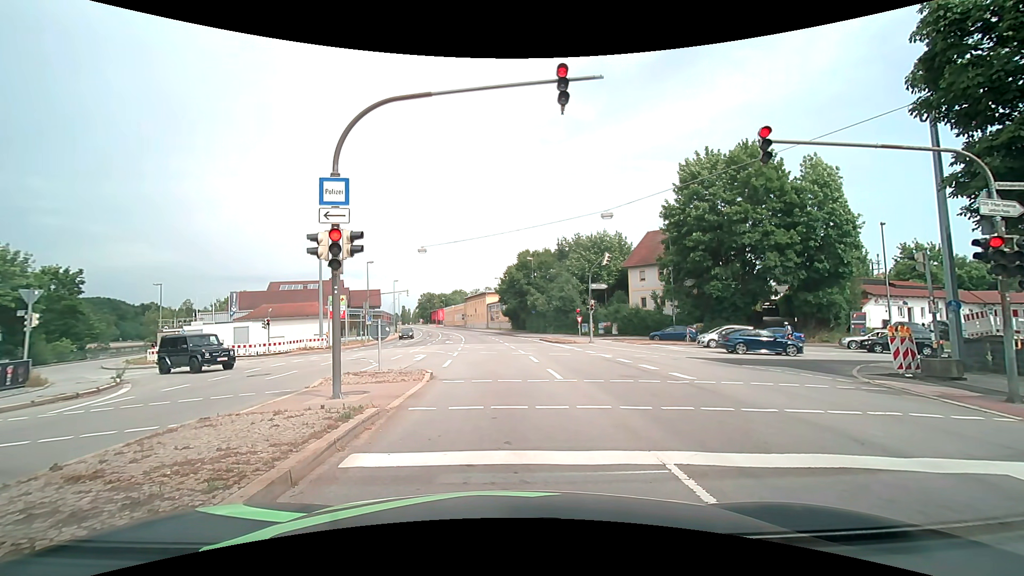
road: primary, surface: asphalt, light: Day
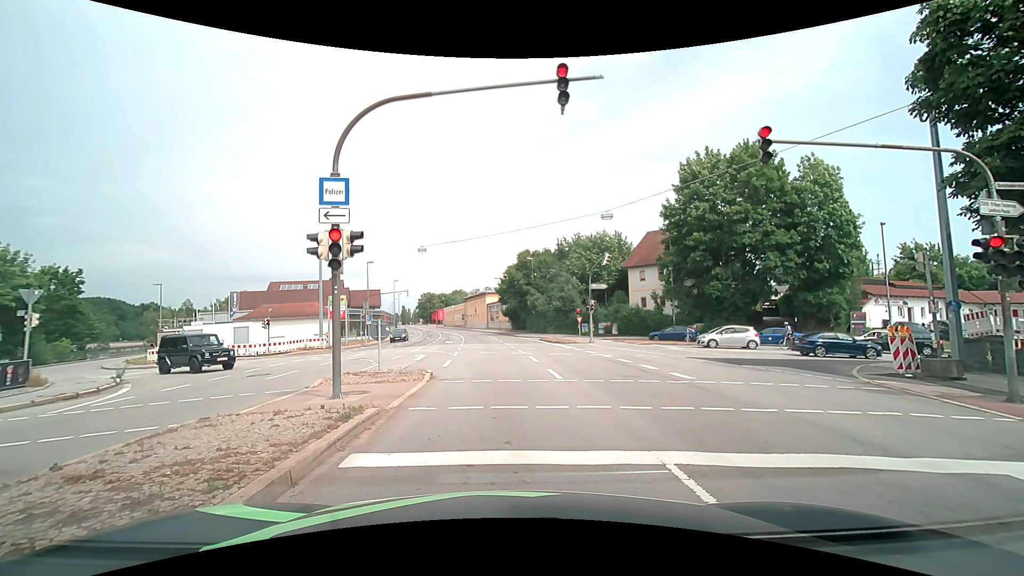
(0.0, 0.0) m; 0°
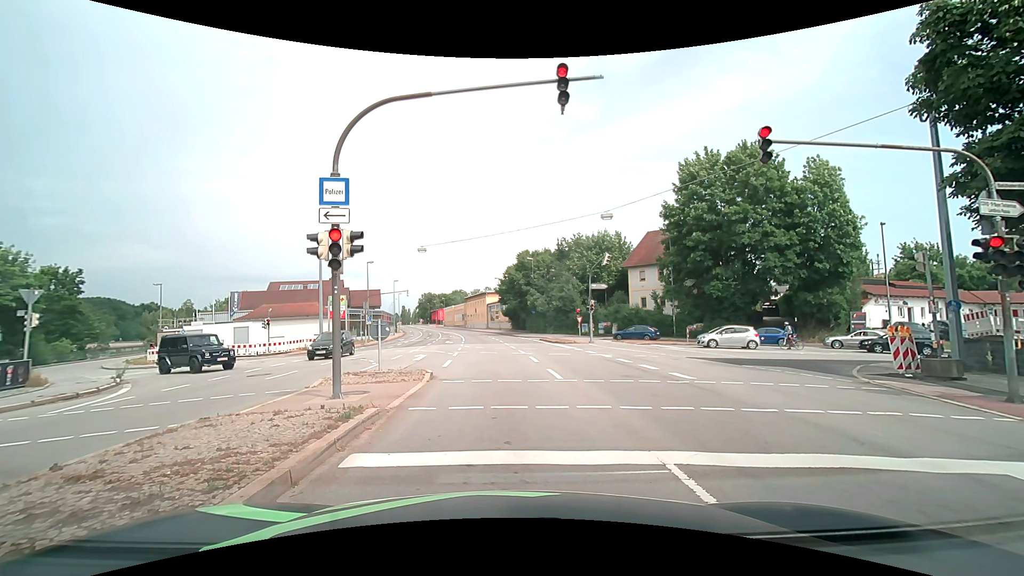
(0.0, 0.0) m; 0°
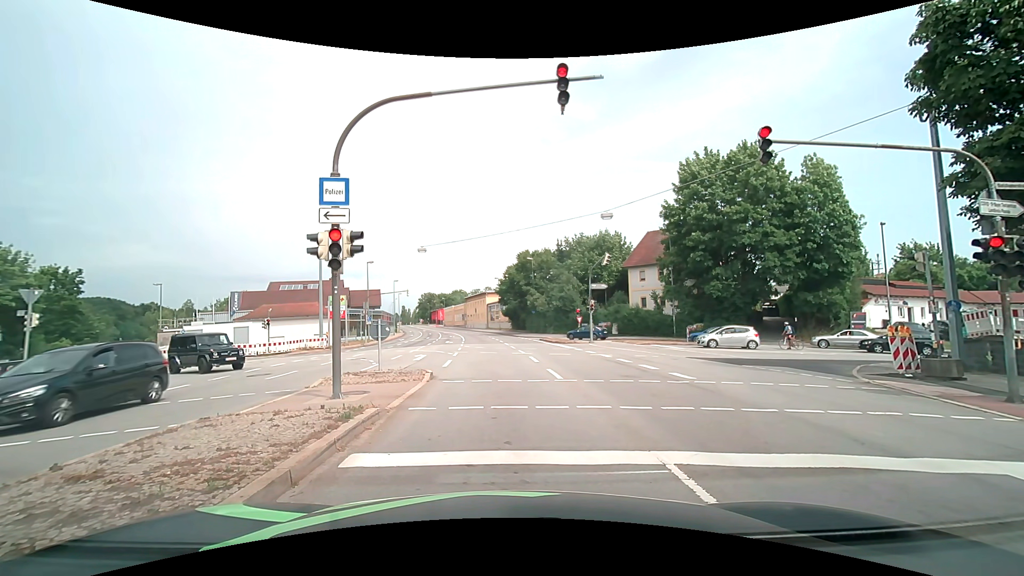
(0.0, 0.0) m; 0°
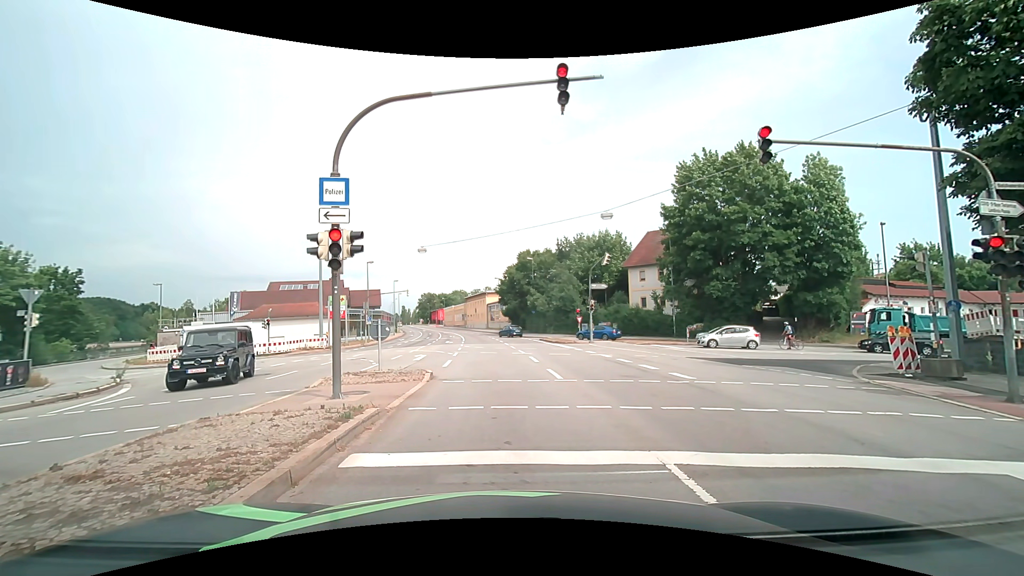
(0.0, 0.0) m; 0°
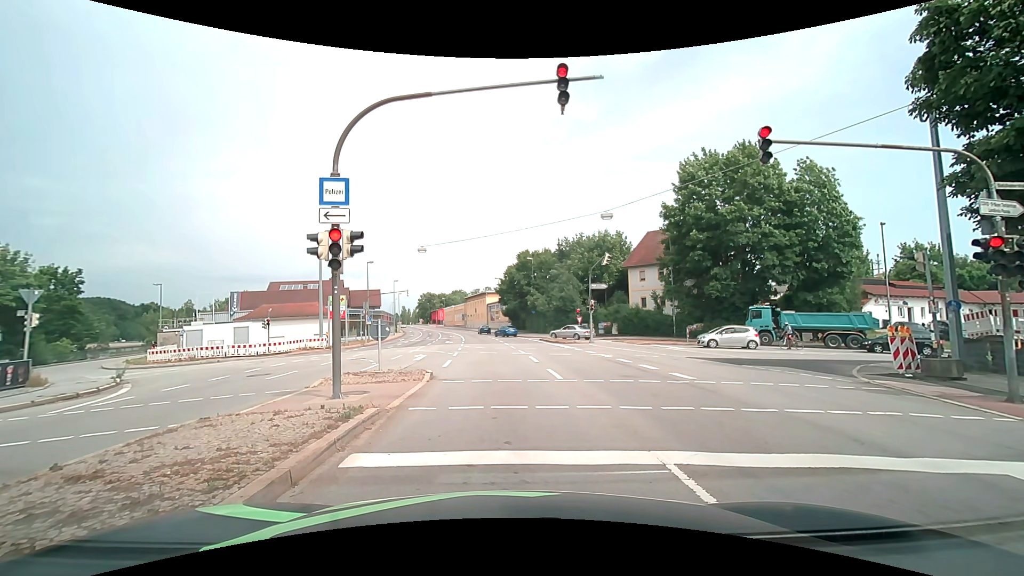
(0.0, 0.0) m; 0°
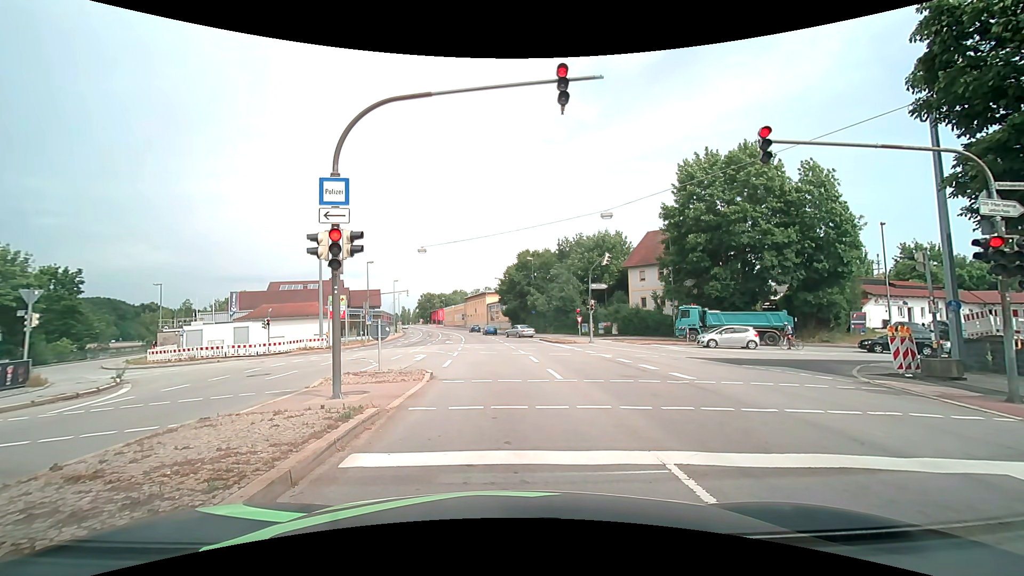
(0.0, 0.0) m; 0°
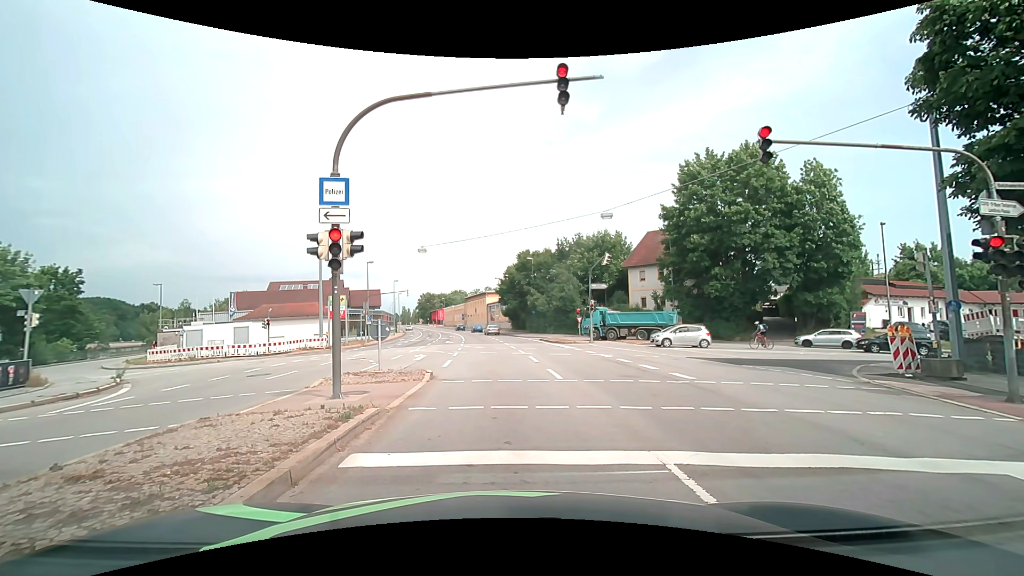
(0.0, 0.0) m; 0°
